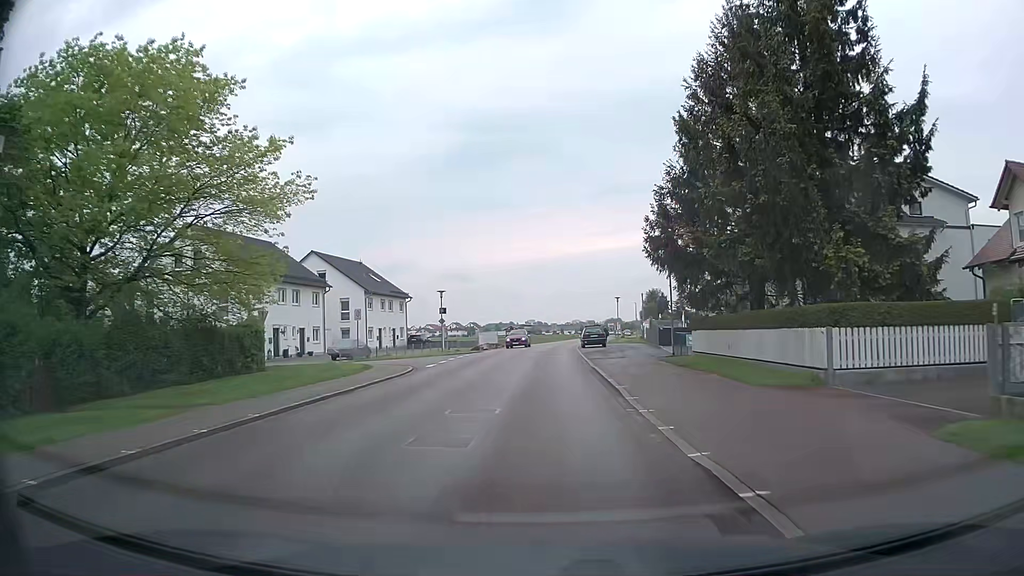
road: tertiary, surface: asphalt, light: Day
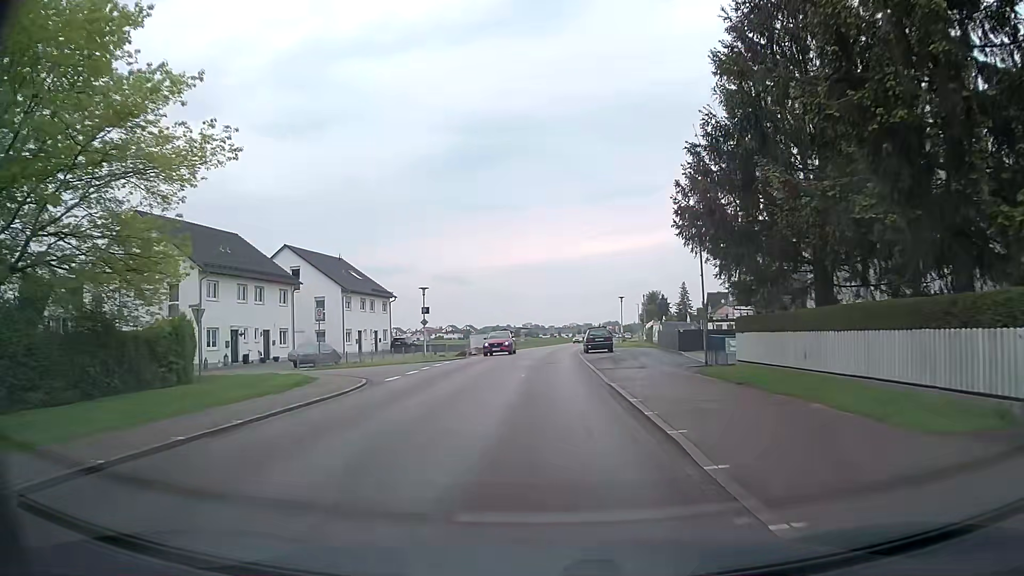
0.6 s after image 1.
(0.0, +6.8) m; 0°
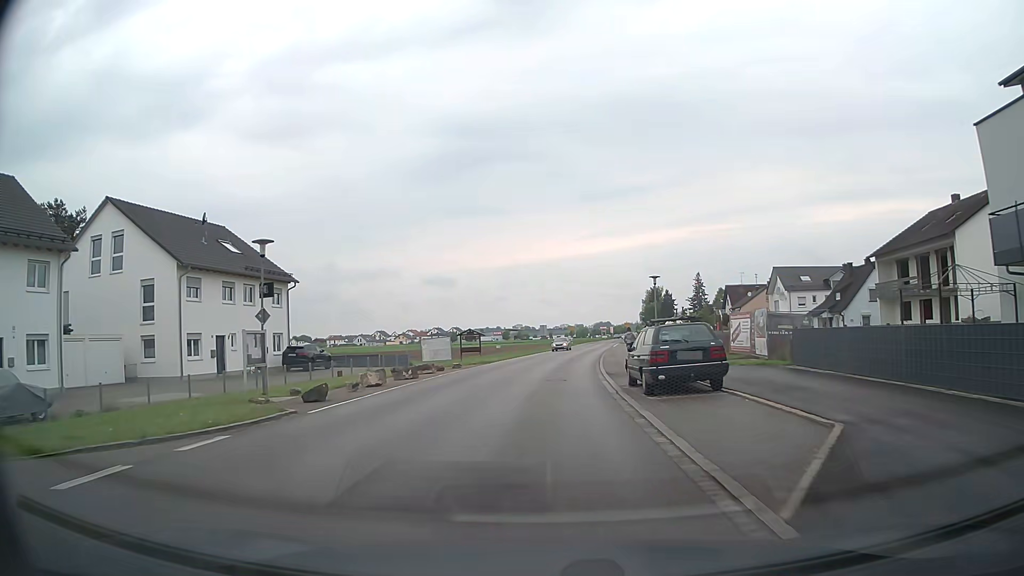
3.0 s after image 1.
(+0.2, +26.8) m; +1°
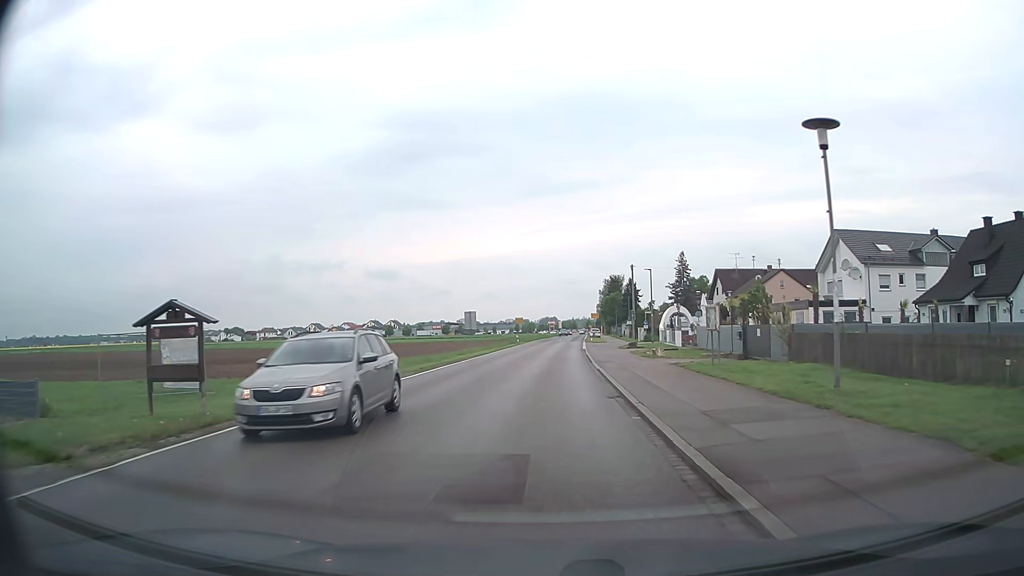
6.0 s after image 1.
(+1.2, +33.1) m; +5°
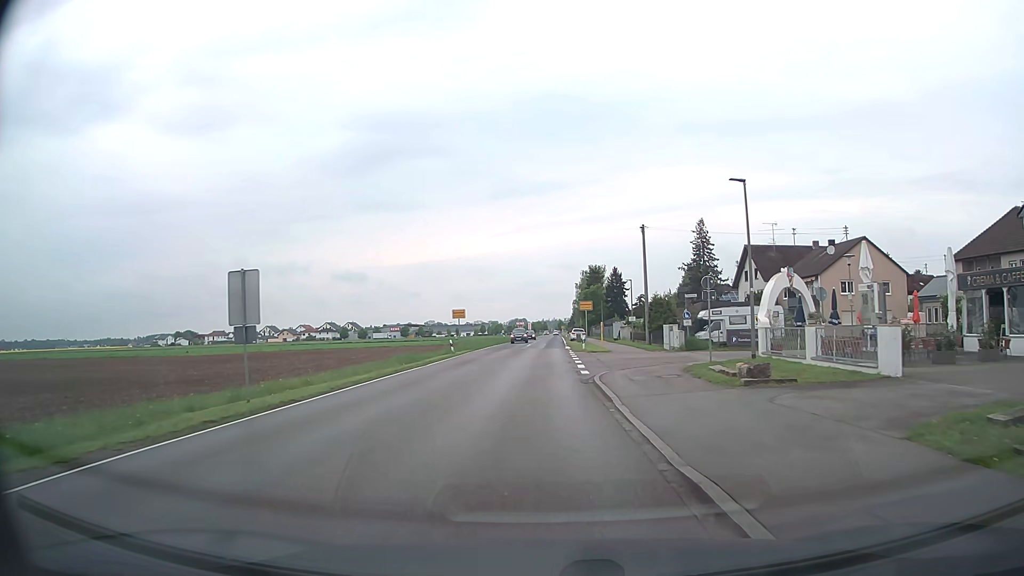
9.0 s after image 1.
(+1.0, +34.0) m; +3°
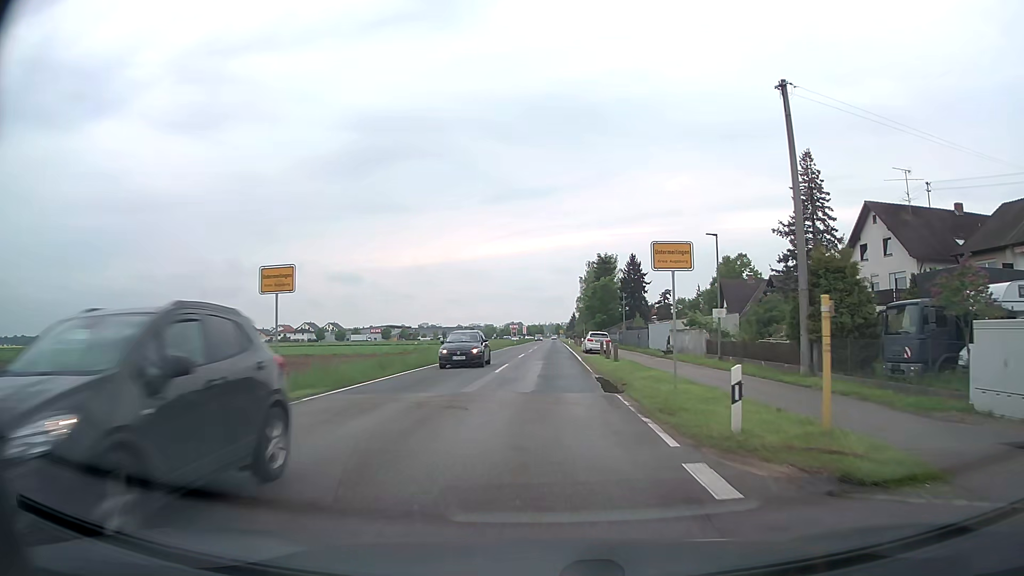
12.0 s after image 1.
(+0.1, +34.6) m; 0°
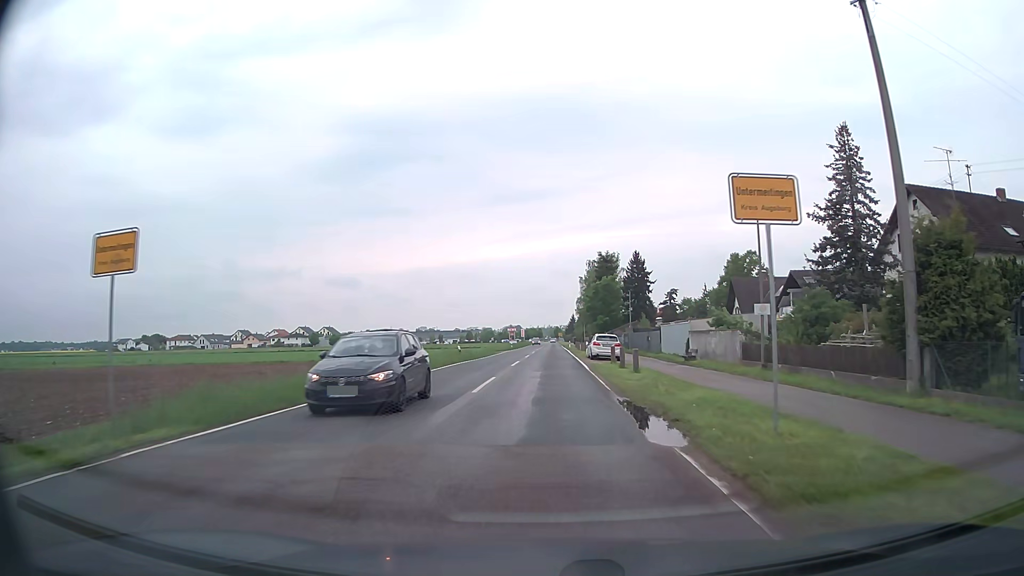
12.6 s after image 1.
(0.0, +7.0) m; 0°
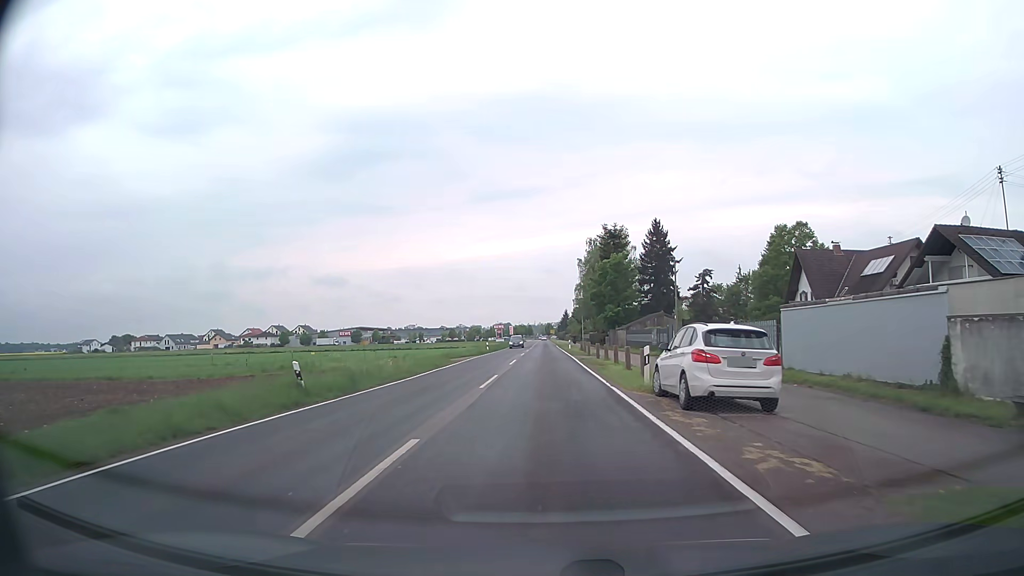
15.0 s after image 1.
(+0.1, +28.4) m; +1°
(0, +10) (0, +20) (0, +30) (0, +40) (0, +50) (0, +60) (0, +70) (0, +80) (0, +90) (0, +100) m
